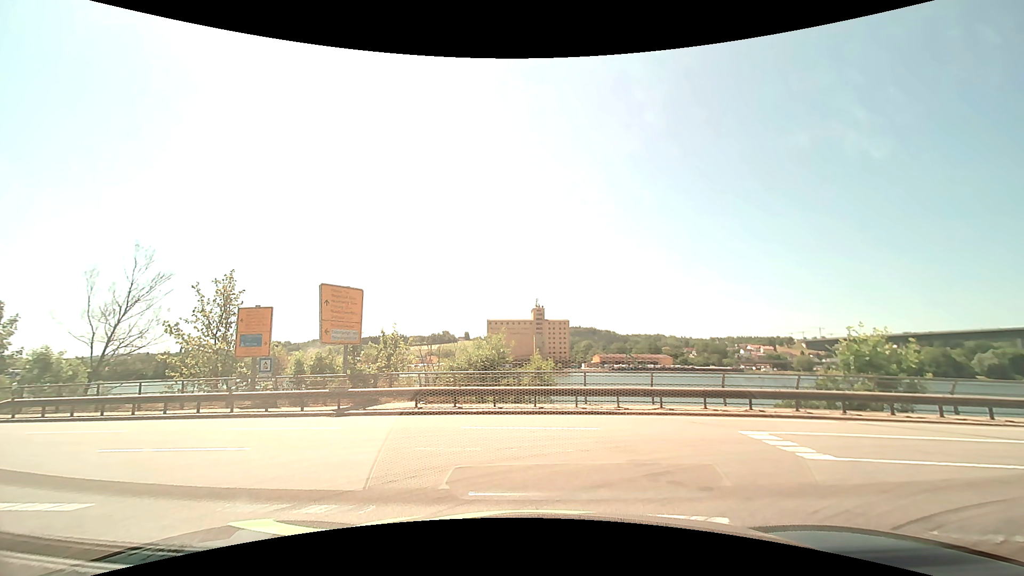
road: tertiary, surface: asphalt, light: Day
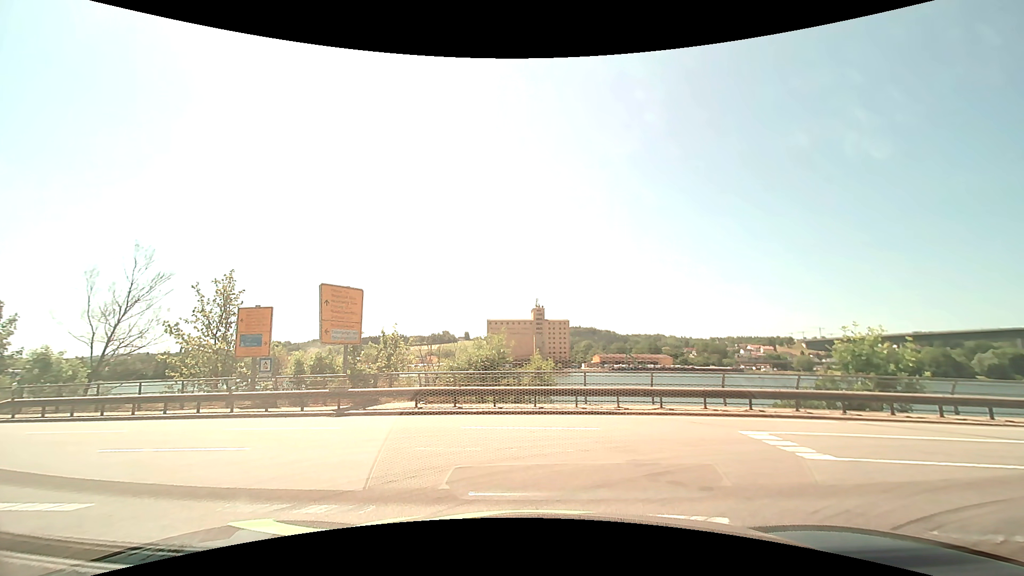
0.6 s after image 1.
(0.0, 0.0) m; 0°
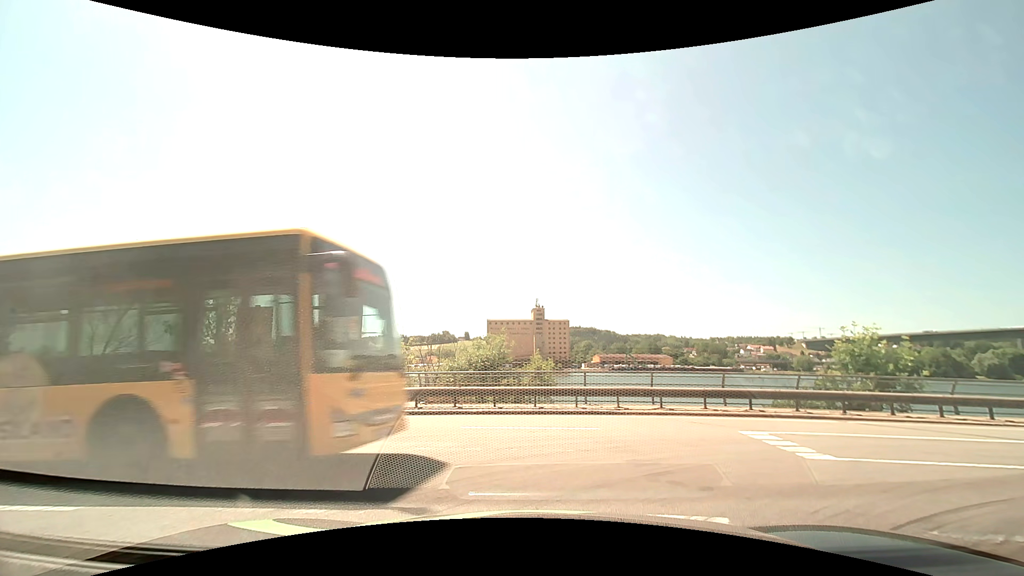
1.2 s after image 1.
(0.0, 0.0) m; 0°
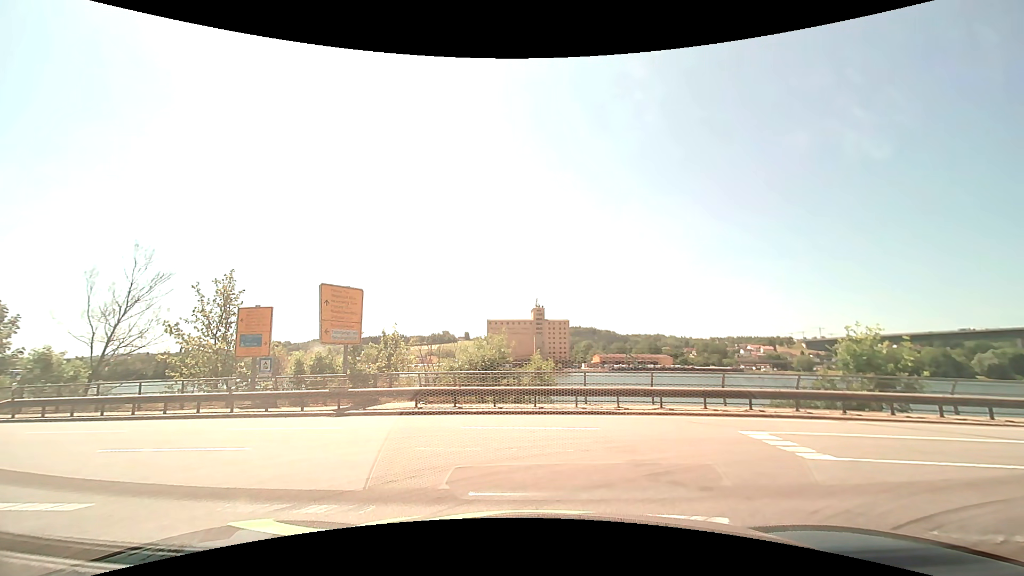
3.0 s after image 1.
(0.0, 0.0) m; 0°
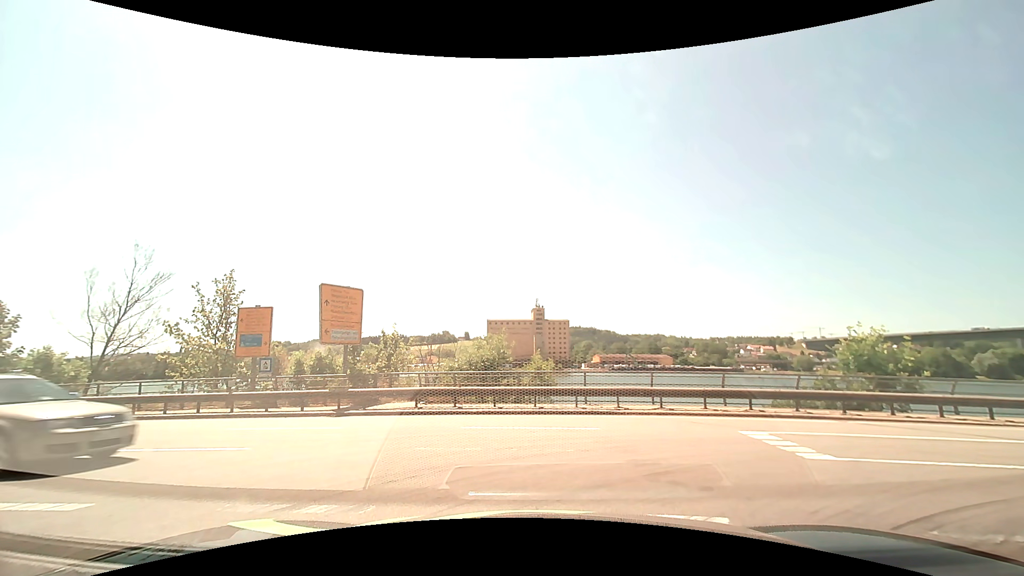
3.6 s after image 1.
(0.0, 0.0) m; 0°
